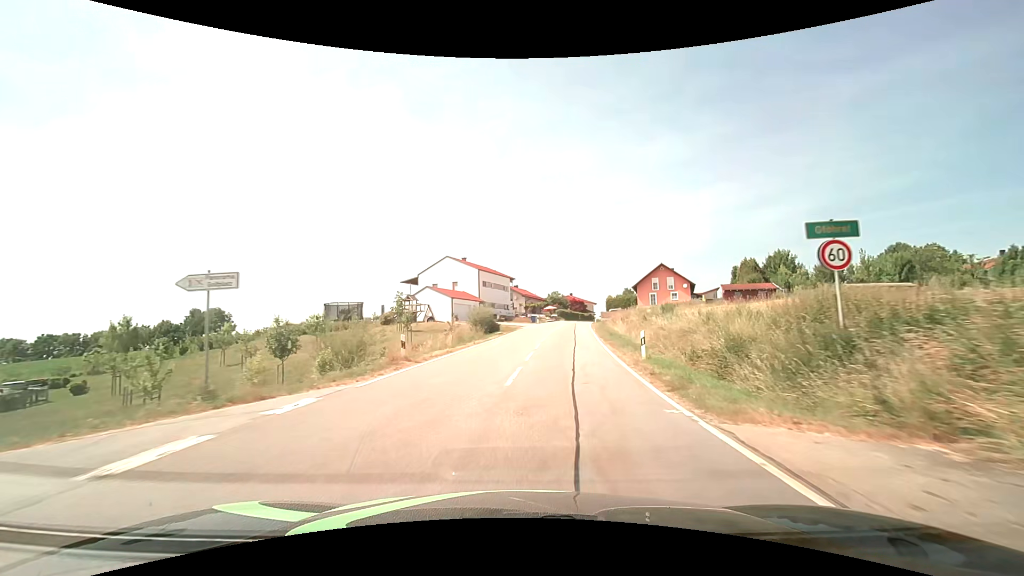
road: tertiary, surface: asphalt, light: Day
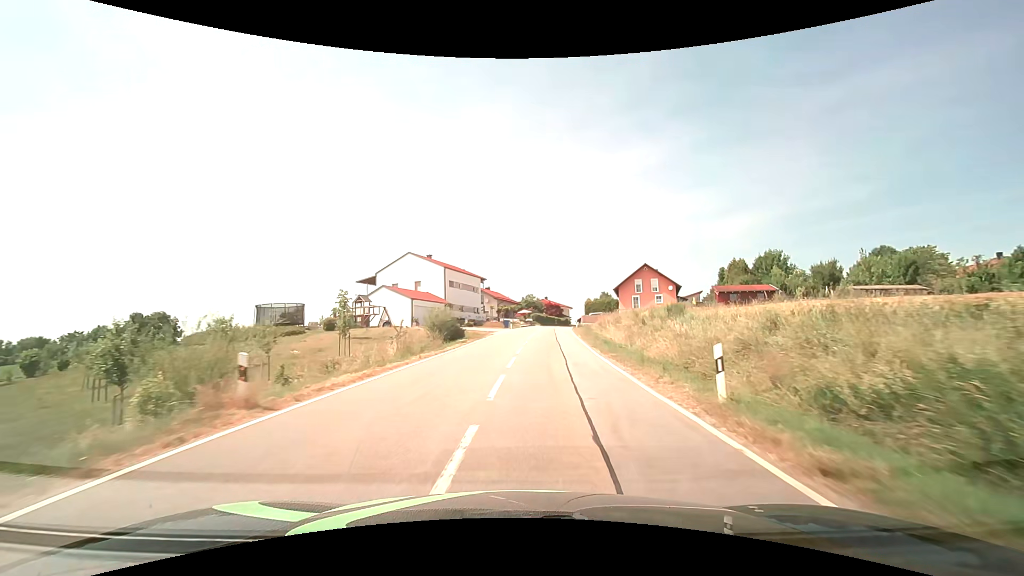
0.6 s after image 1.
(+0.2, +8.0) m; +3°
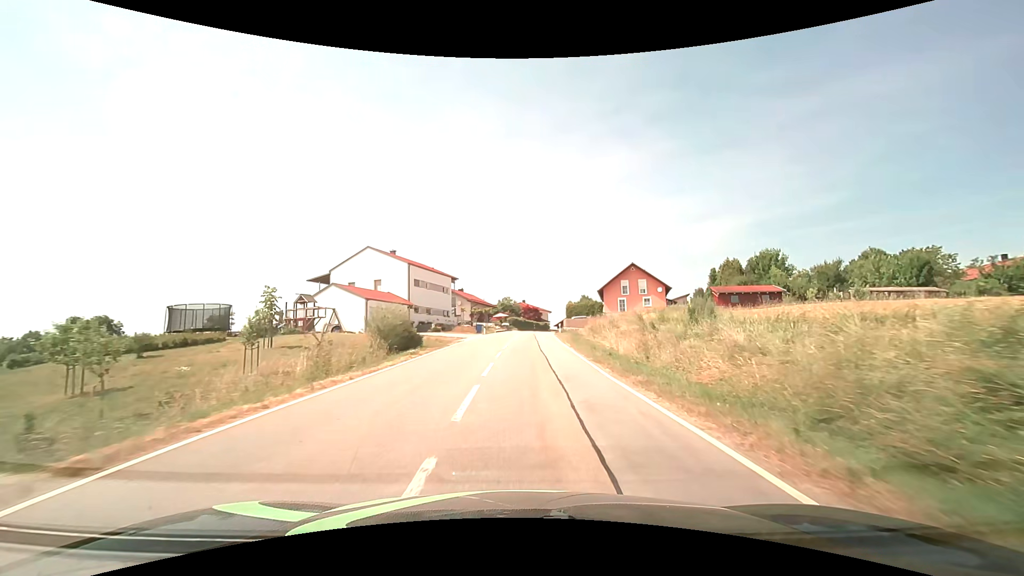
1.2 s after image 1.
(+0.2, +7.7) m; +3°
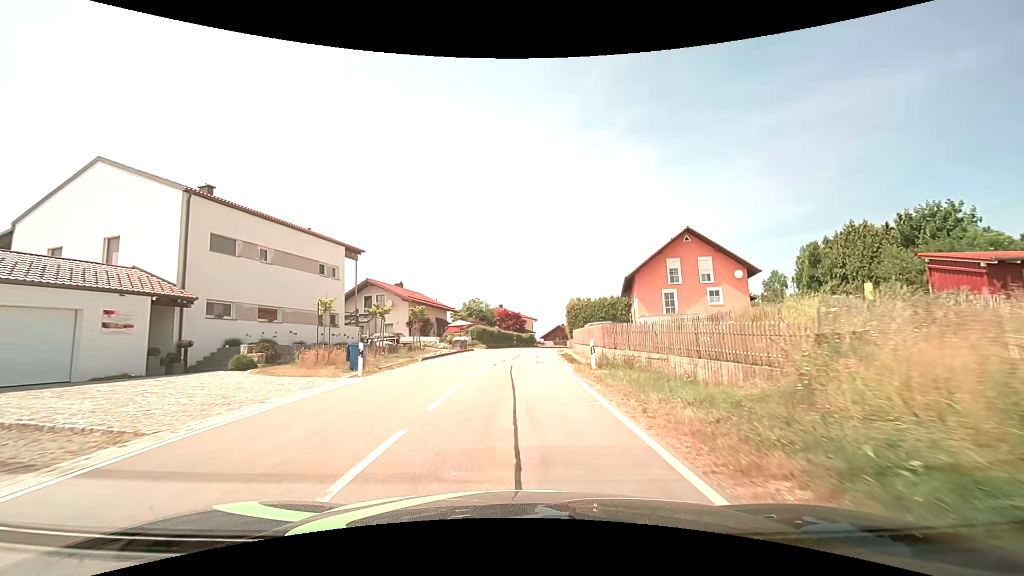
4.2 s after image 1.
(+1.2, +33.2) m; +2°
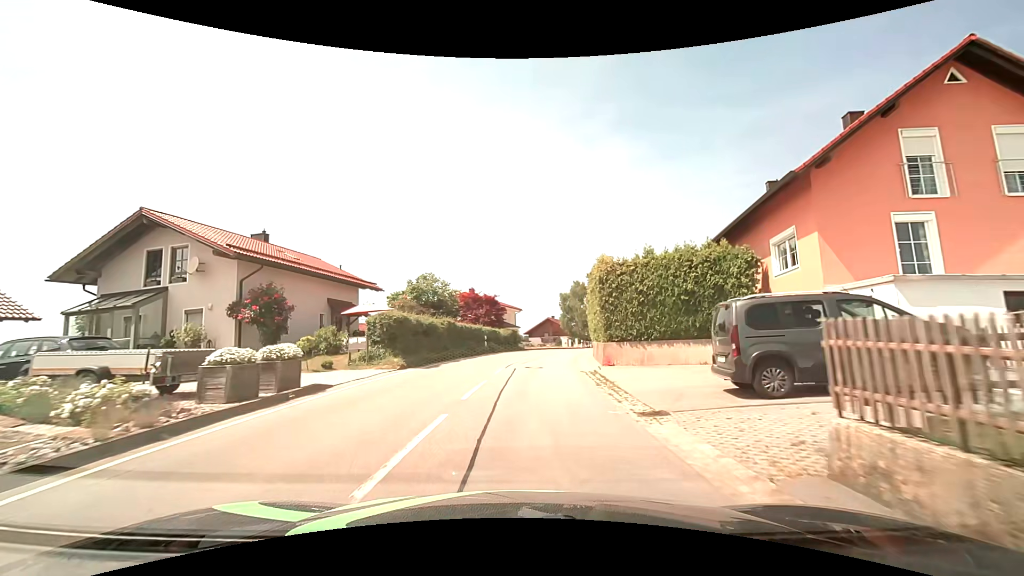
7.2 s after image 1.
(+0.5, +28.0) m; +2°
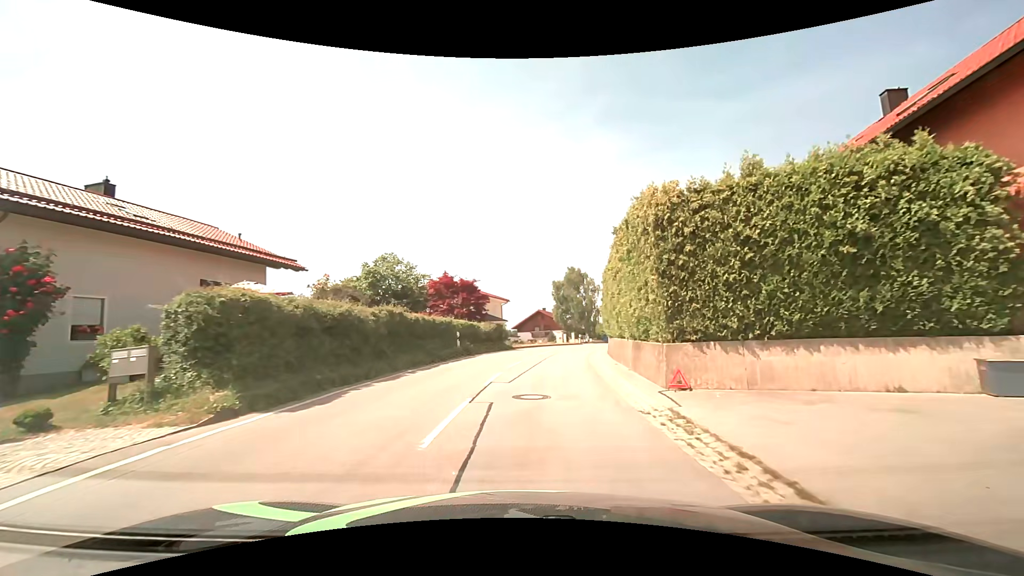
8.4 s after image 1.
(+0.1, +10.6) m; +1°
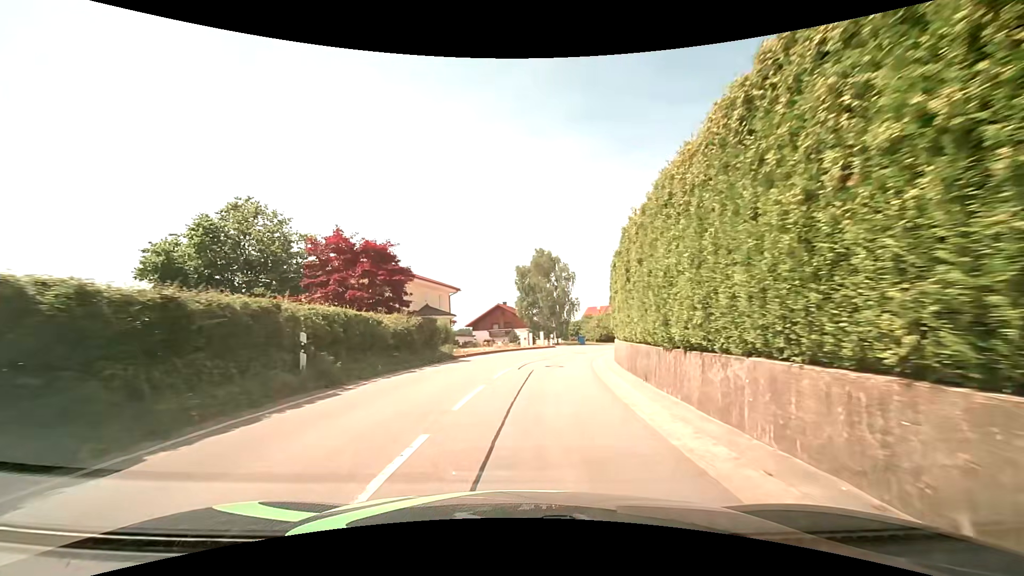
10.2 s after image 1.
(+0.5, +15.4) m; +4°
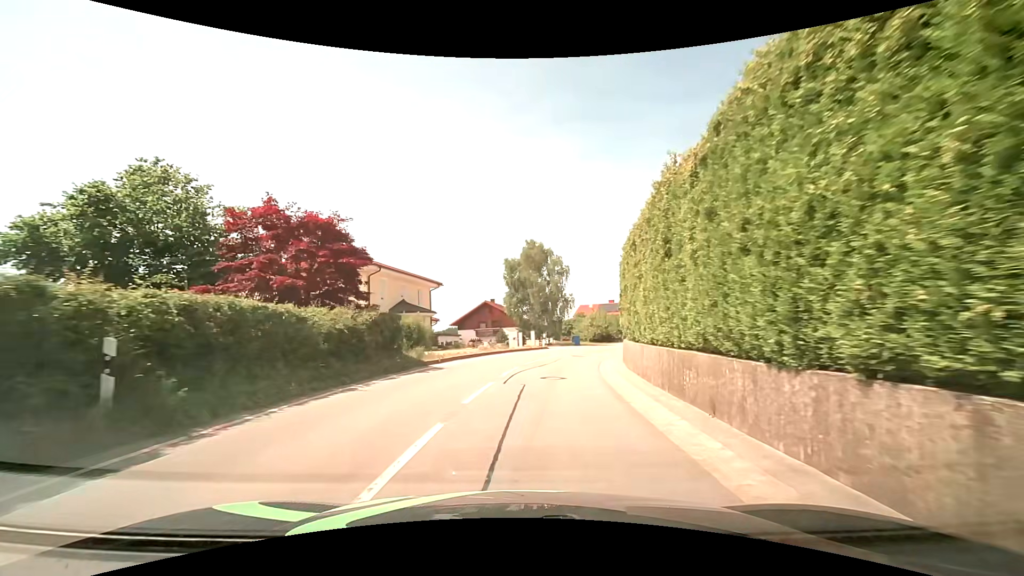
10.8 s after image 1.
(+0.1, +5.1) m; +3°
(0, +10) (+1, +20) (+3, +30) (+6, +39) (+10, +49) (+14, +58) (+19, +66) (+24, +75) (+29, +84) (+34, +92) m
